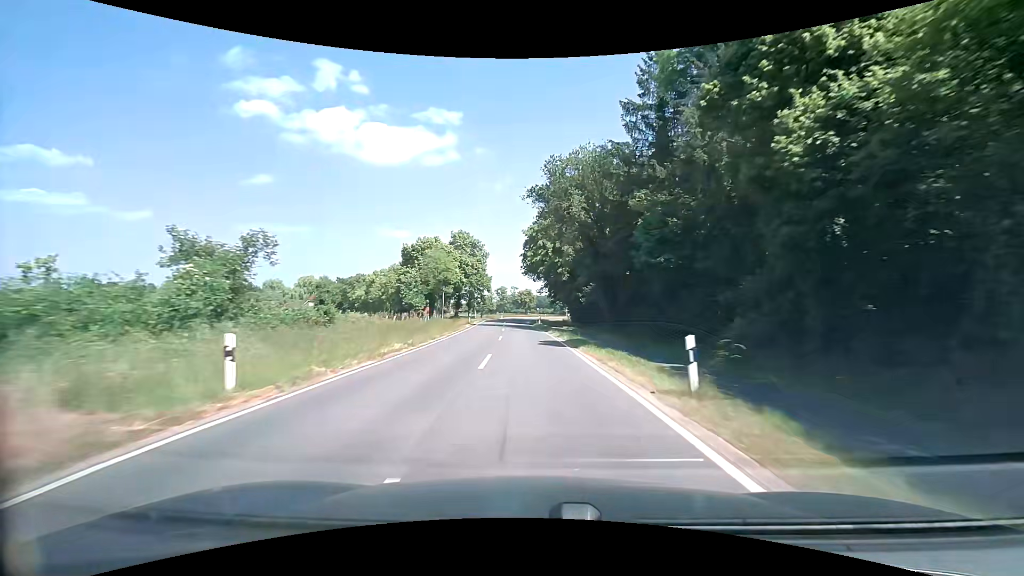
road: tertiary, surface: asphalt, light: Day
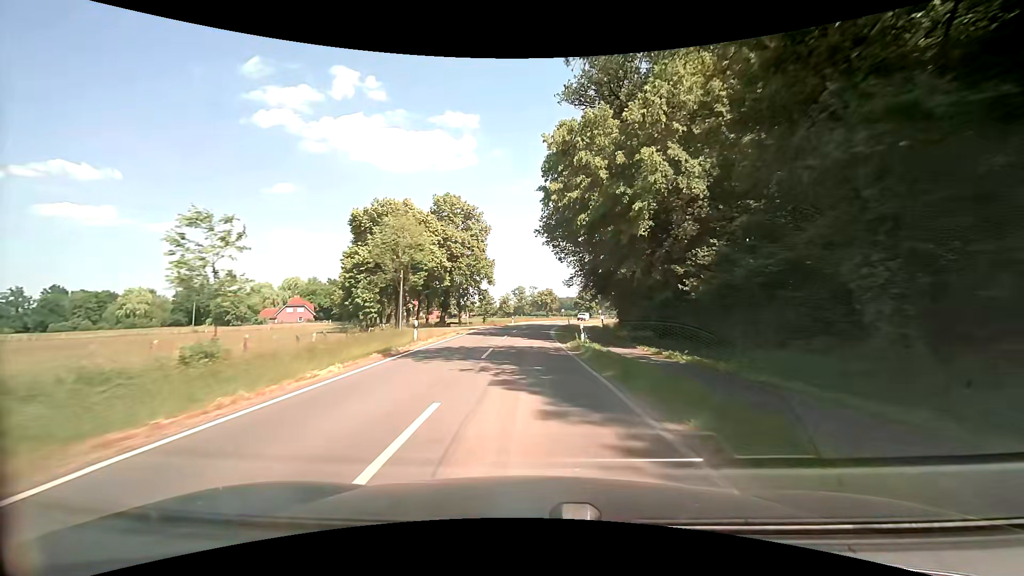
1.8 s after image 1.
(-0.6, +32.6) m; -2°
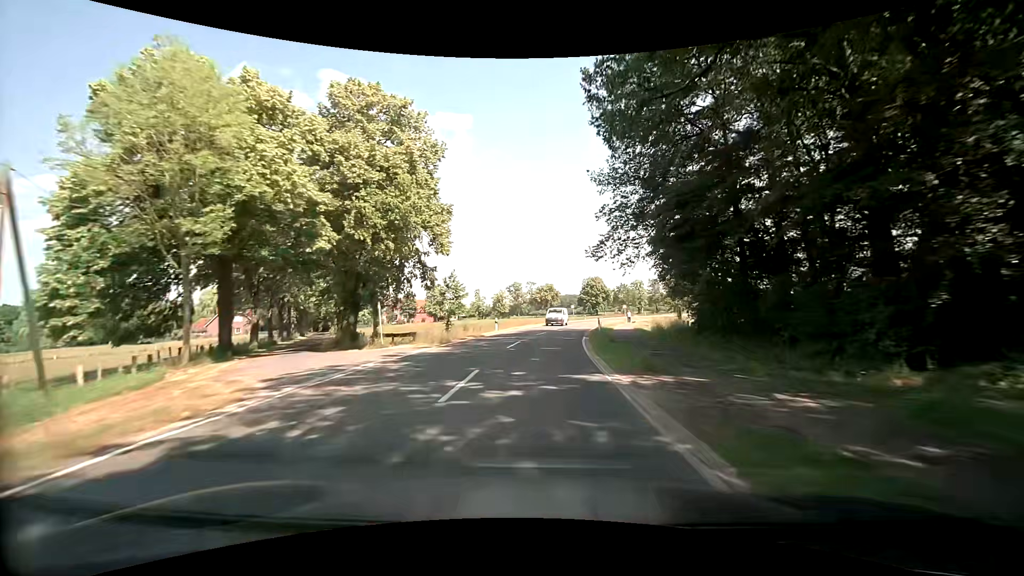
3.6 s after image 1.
(-0.4, +31.5) m; 0°
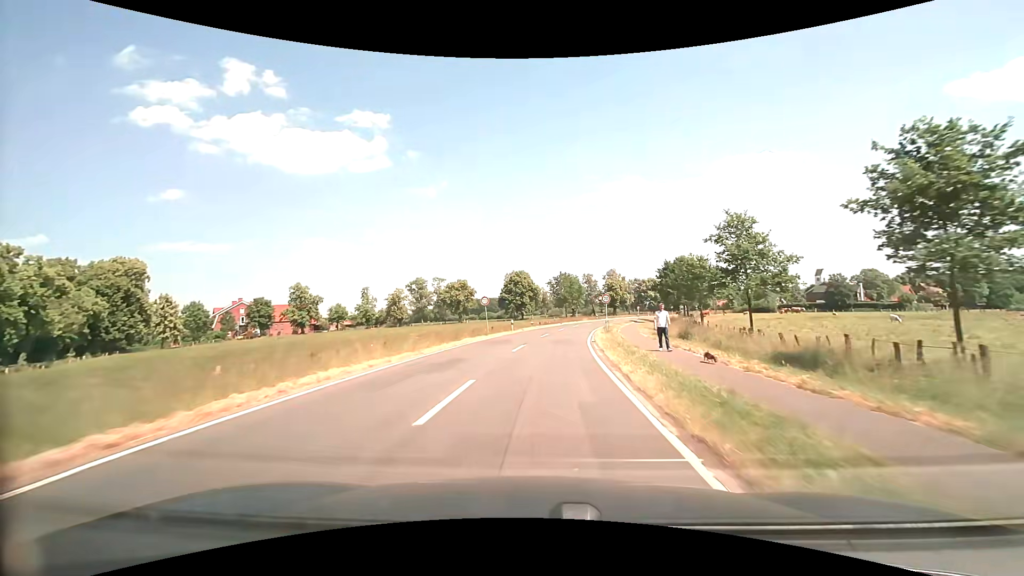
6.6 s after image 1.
(+4.1, +49.0) m; +9°
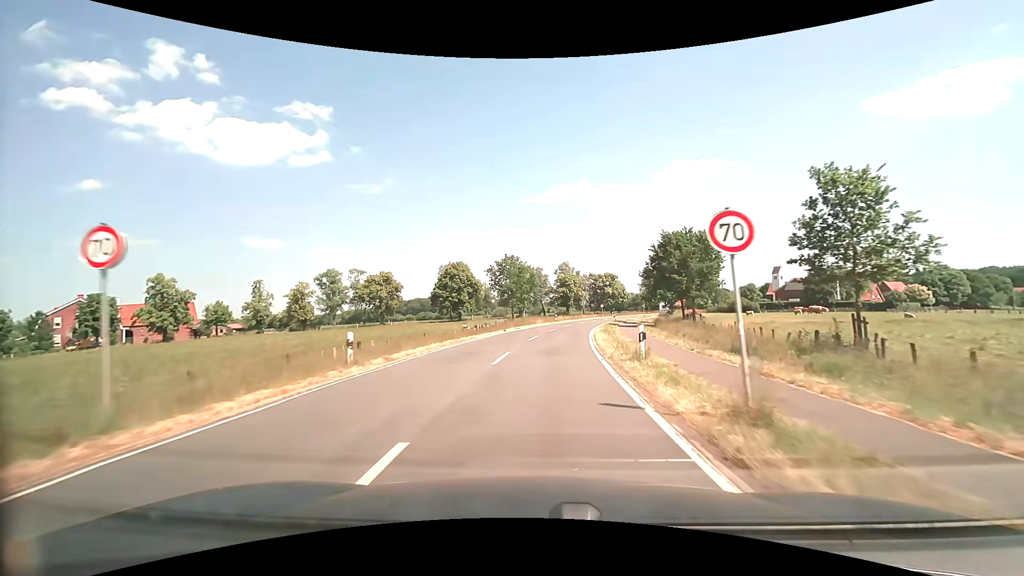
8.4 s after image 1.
(+1.4, +28.9) m; +6°
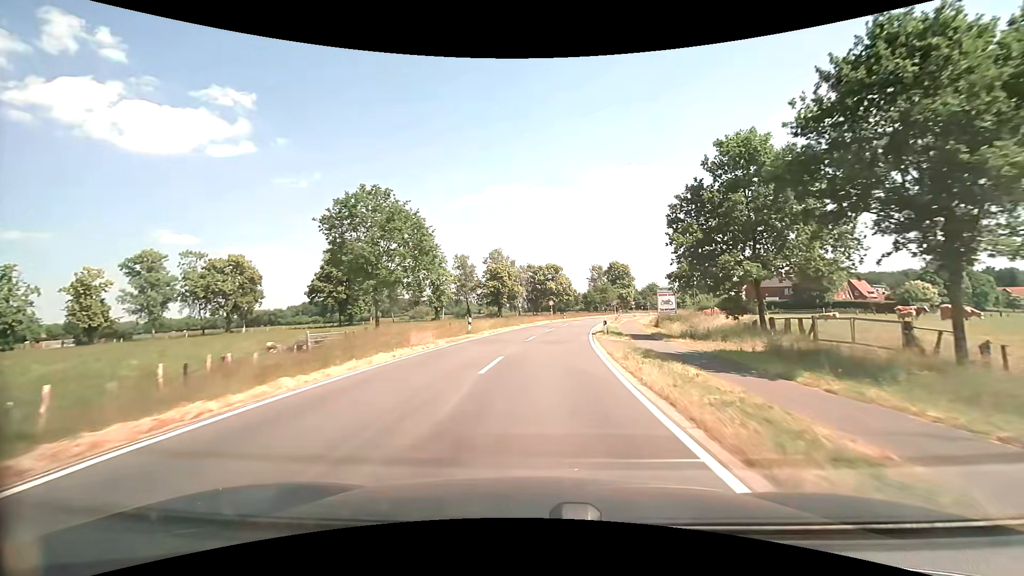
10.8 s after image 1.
(+2.7, +37.7) m; +8°
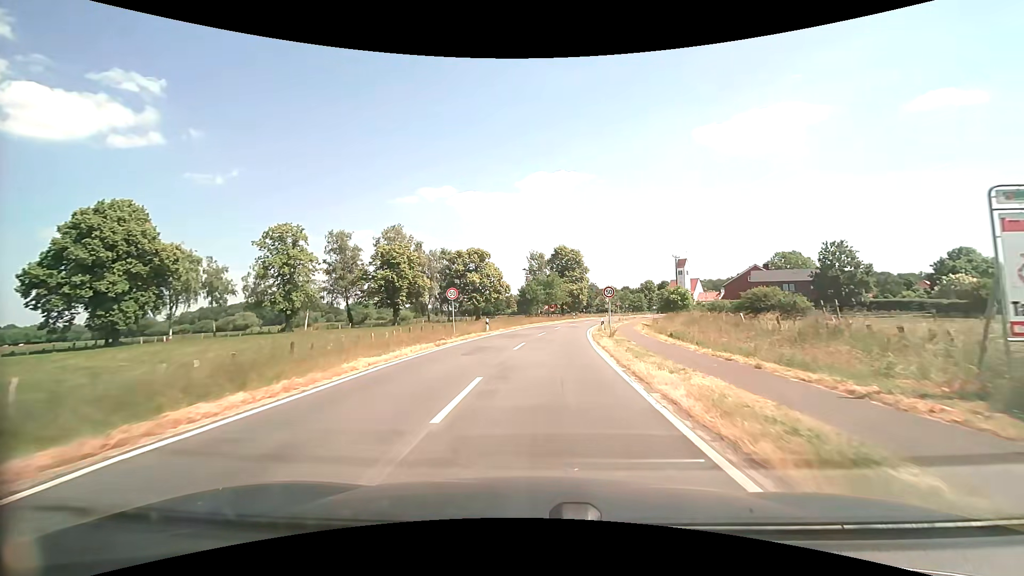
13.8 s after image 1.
(+2.8, +40.2) m; +8°
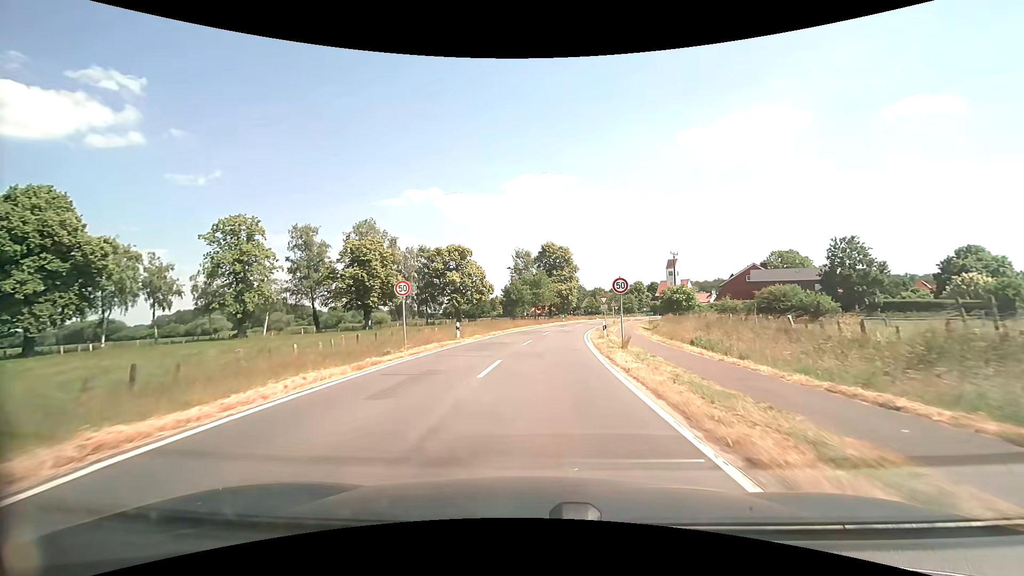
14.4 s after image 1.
(+0.1, +7.6) m; +1°
(0, +10) (+1, +20) (+1, +30) (+3, +40) (+4, +50) (+6, +60) (+8, +69) (+11, +79) (+13, +89) (+16, +98) m
